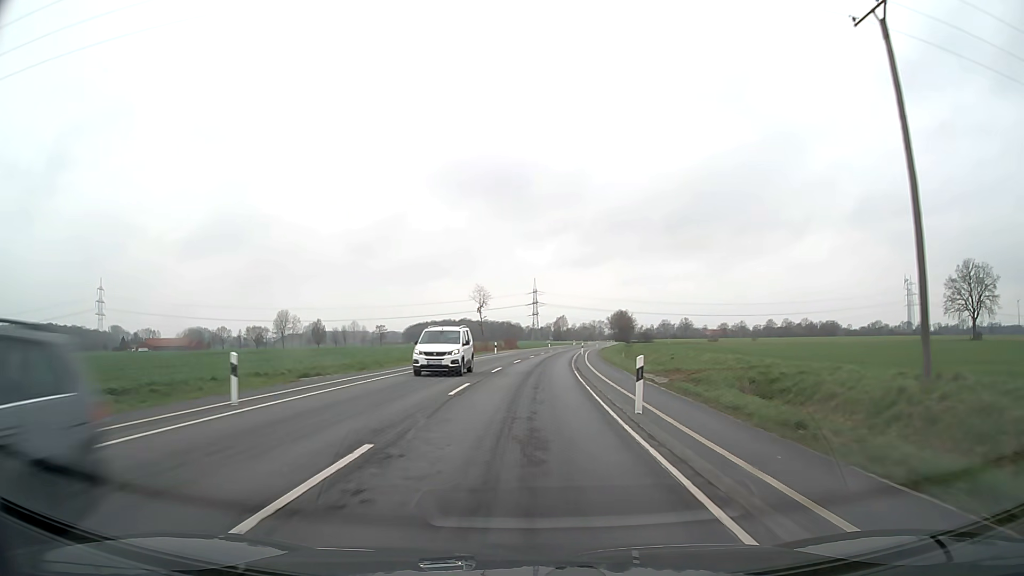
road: secondary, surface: asphalt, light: Day
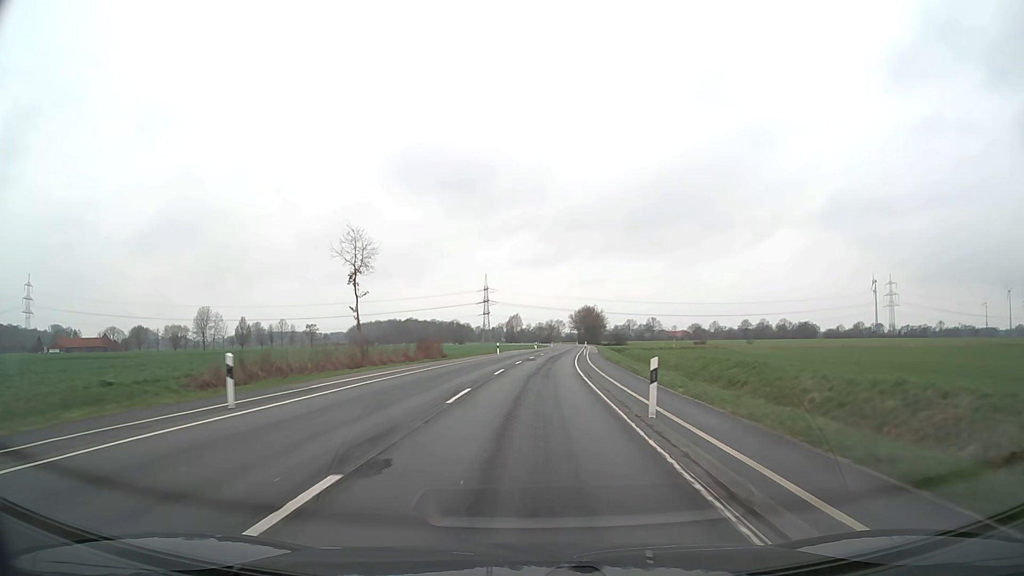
(+1.8, +50.0) m; +4°
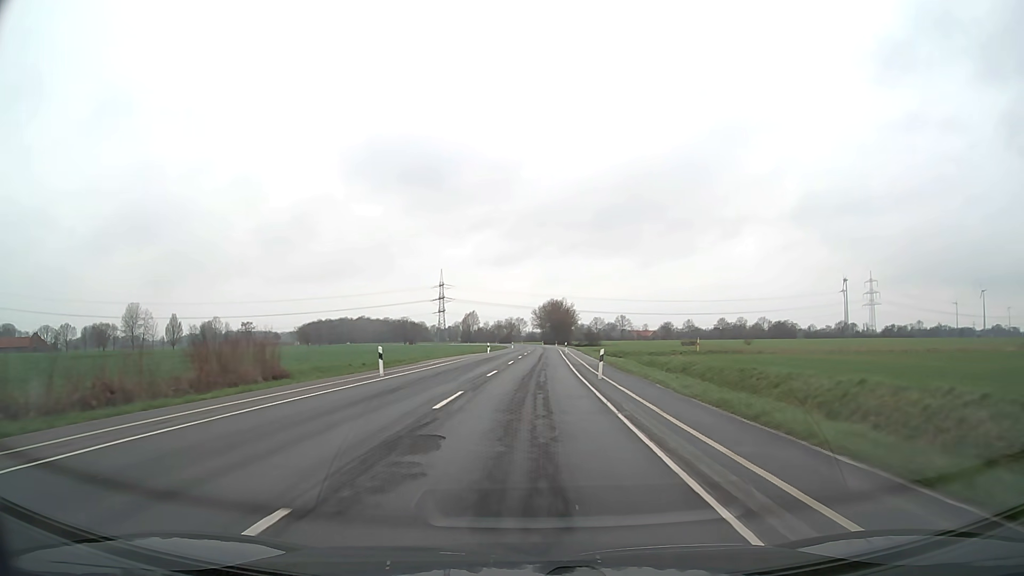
(+1.1, +37.5) m; +3°
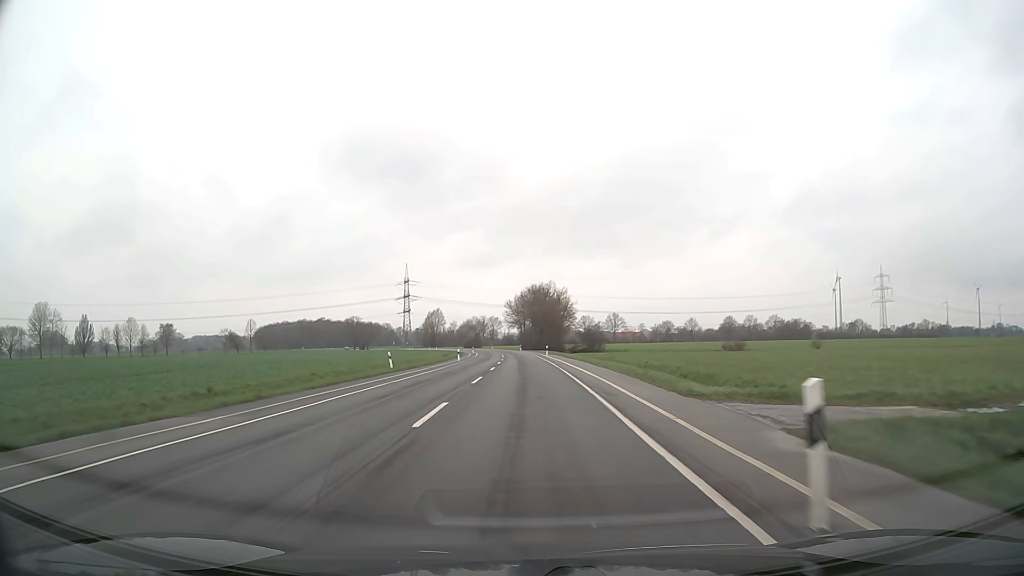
(+1.5, +62.7) m; +2°
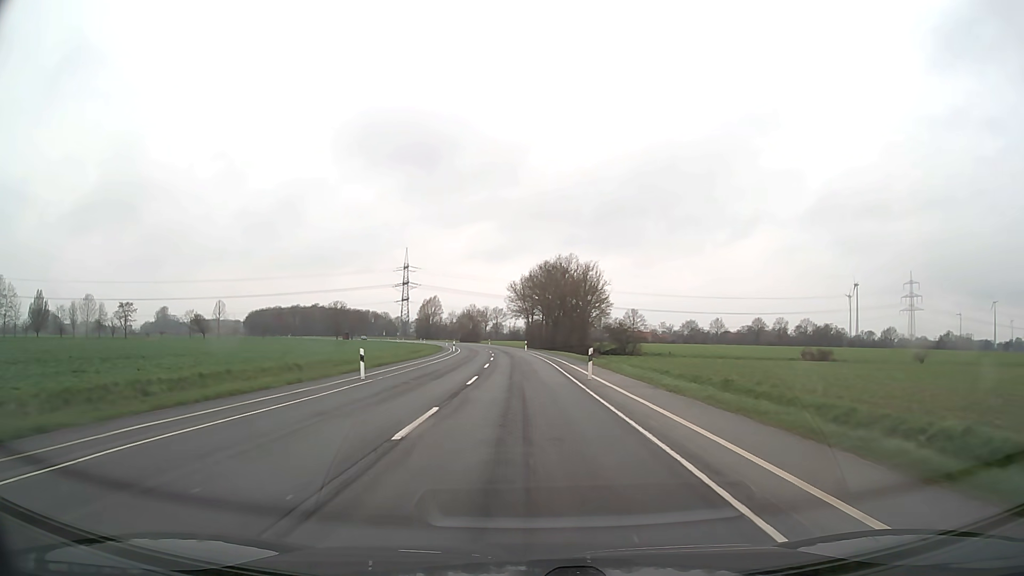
(-0.2, +37.6) m; -1°
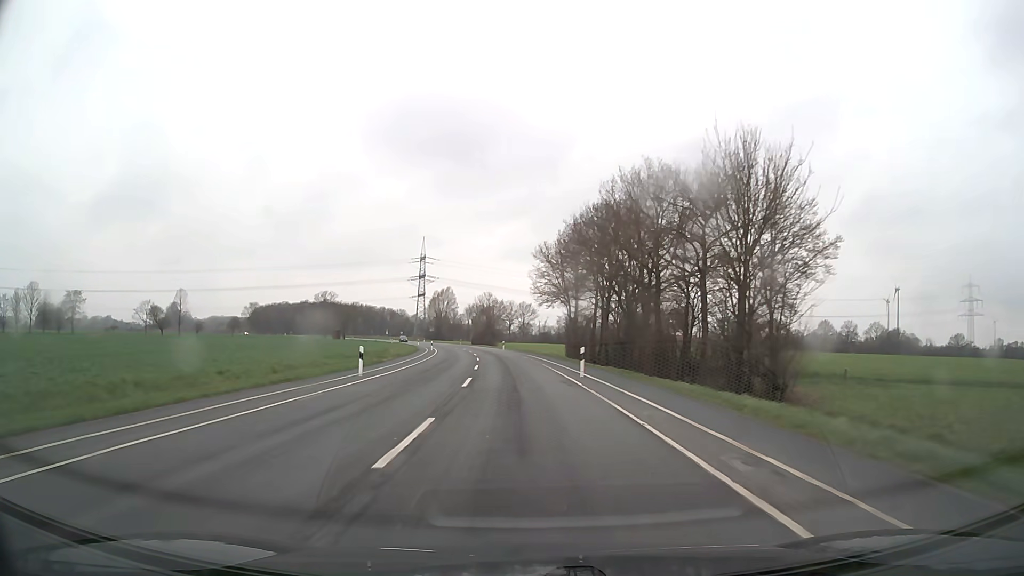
(-0.9, +50.2) m; -2°
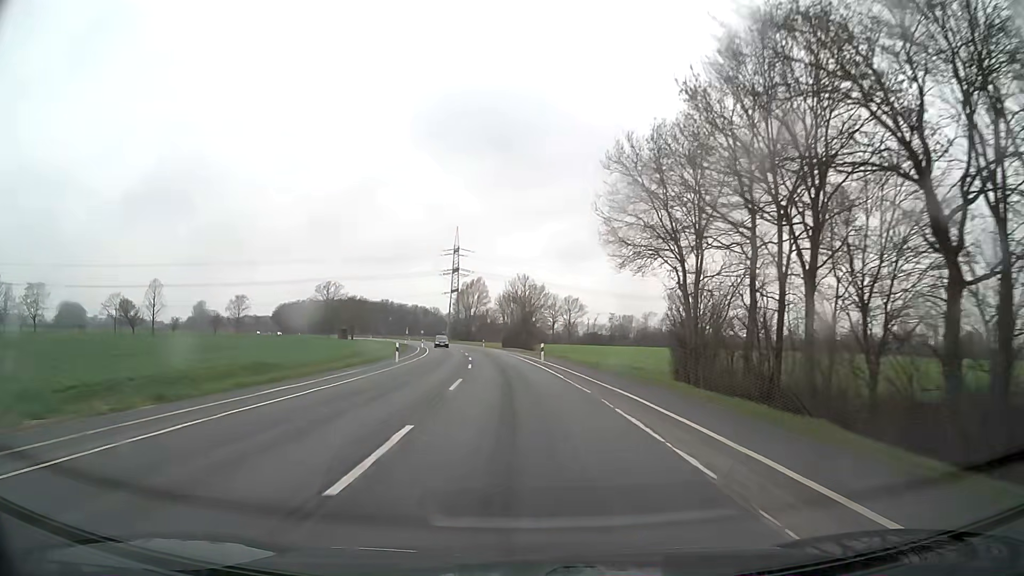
(-1.1, +37.6) m; -3°
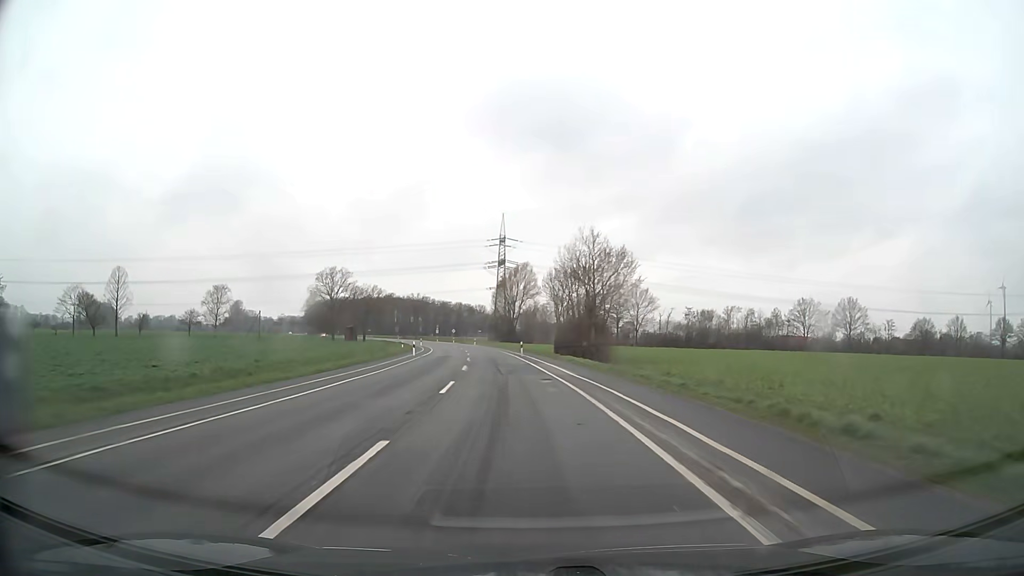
(-1.4, +37.5) m; -5°
(0, +10) (0, +20) (-1, +30) (-2, +40) (-2, +50) (-4, +60) (-5, +70) (-6, +80) (-8, +90) (-10, +99) m
